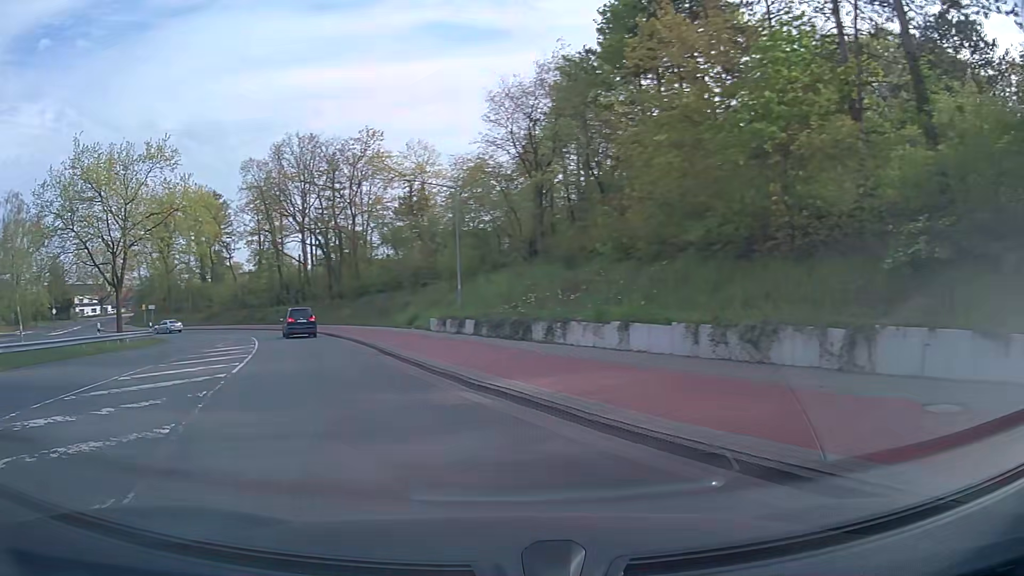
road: primary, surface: asphalt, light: Day
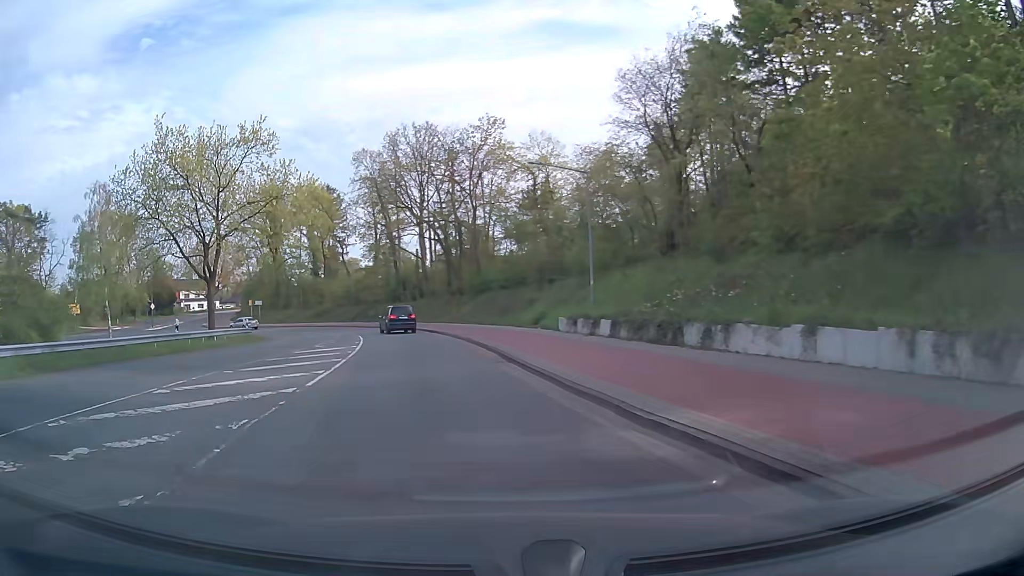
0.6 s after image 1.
(-0.4, +3.9) m; -11°
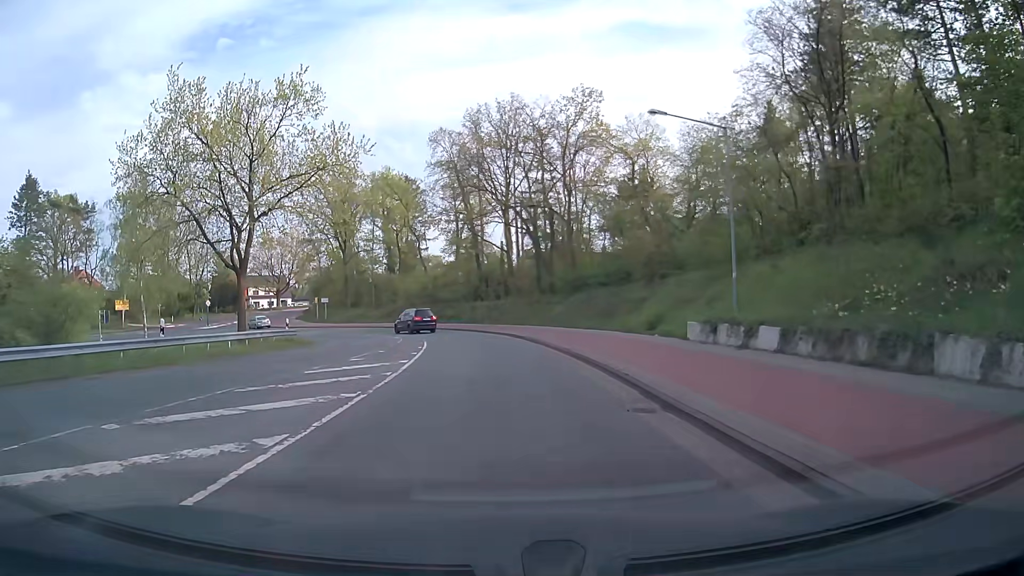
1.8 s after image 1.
(-0.6, +8.8) m; -6°
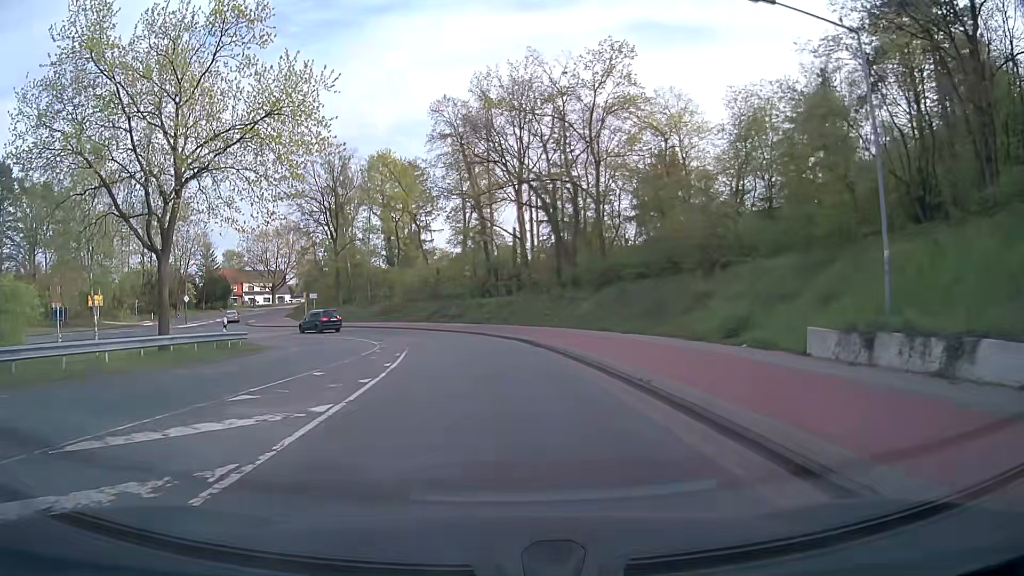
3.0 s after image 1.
(-0.1, +9.8) m; -1°
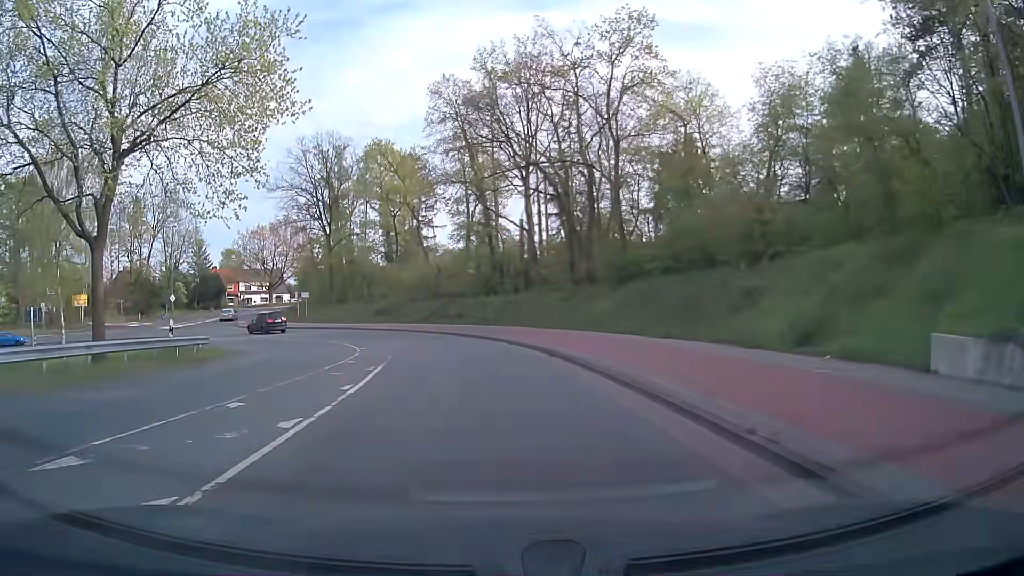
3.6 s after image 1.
(0.0, +5.1) m; -1°
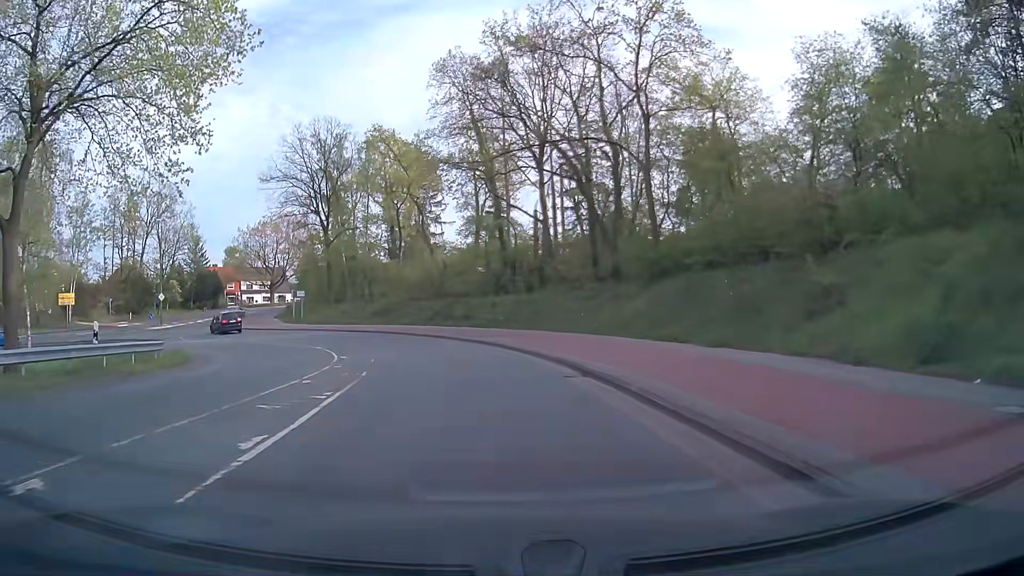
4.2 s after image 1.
(0.0, +5.2) m; -1°
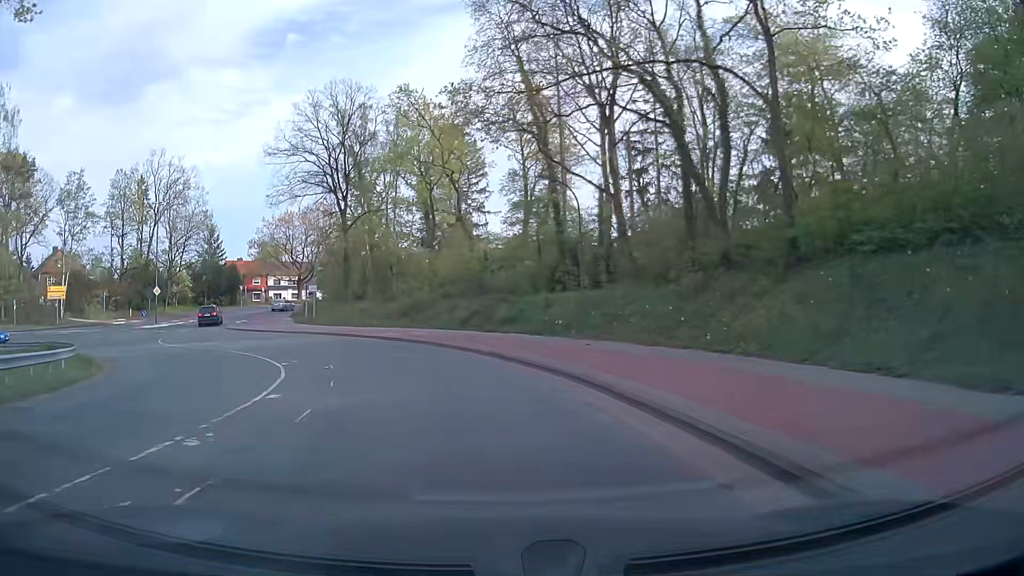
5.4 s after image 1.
(-0.3, +10.6) m; -4°
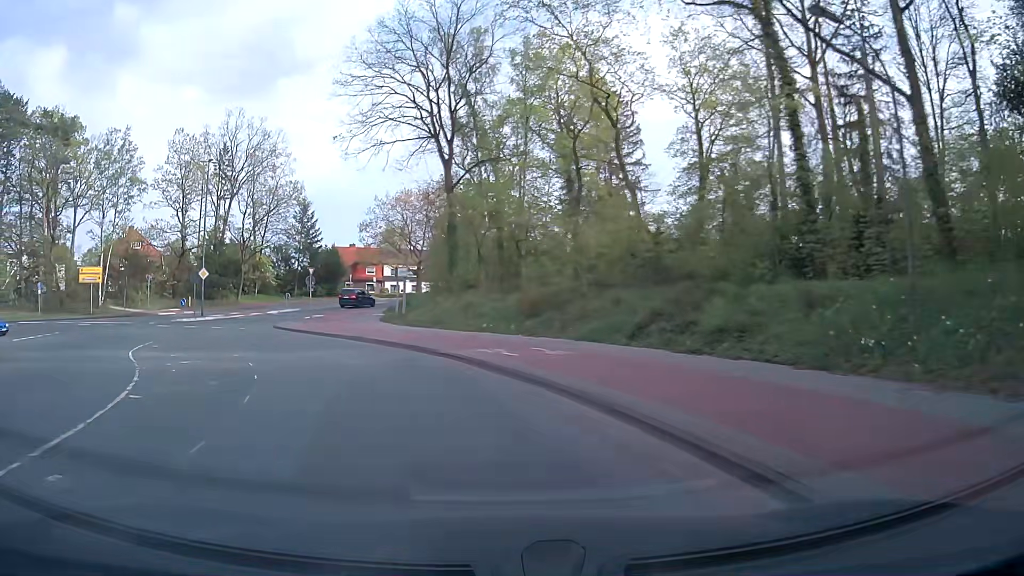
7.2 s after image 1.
(-1.5, +16.3) m; -11°
(-1, +10) (-4, +19) (-10, +27) (-18, +34) (-27, +38) (-37, +39) (-47, +37) (-56, +33) (-64, +28) (-72, +22) m
